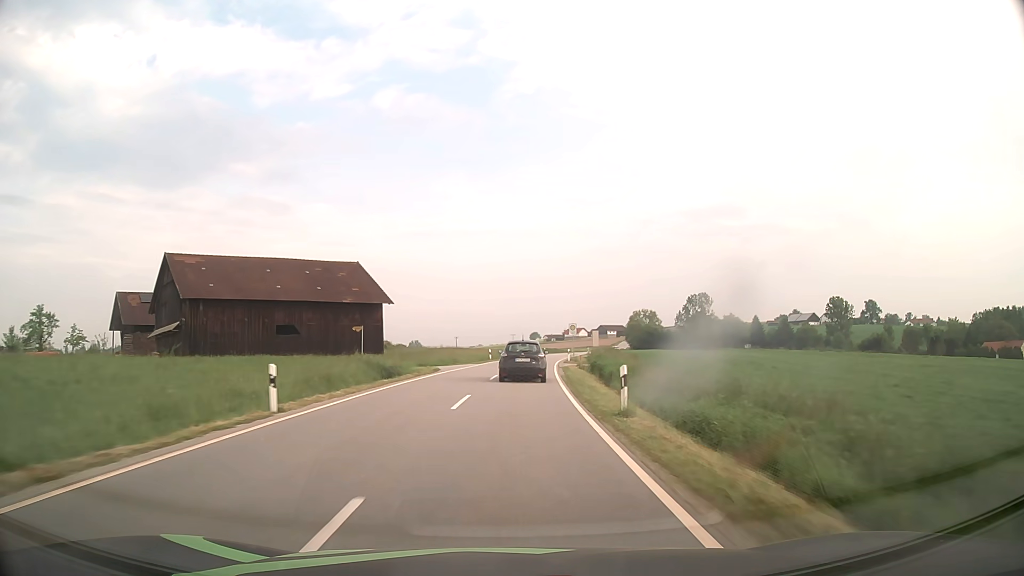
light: Day
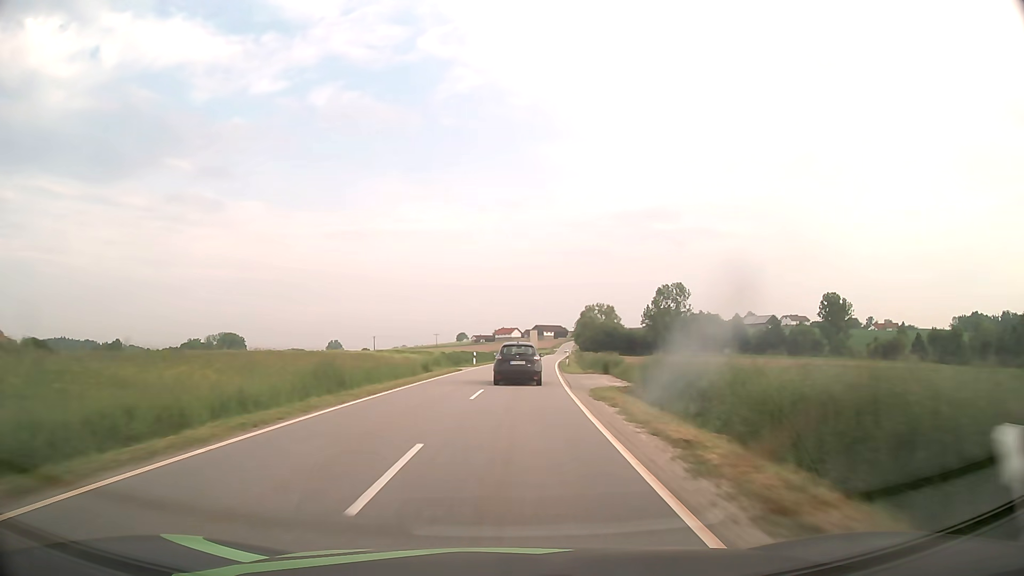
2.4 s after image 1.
(+3.0, +57.3) m; +6°
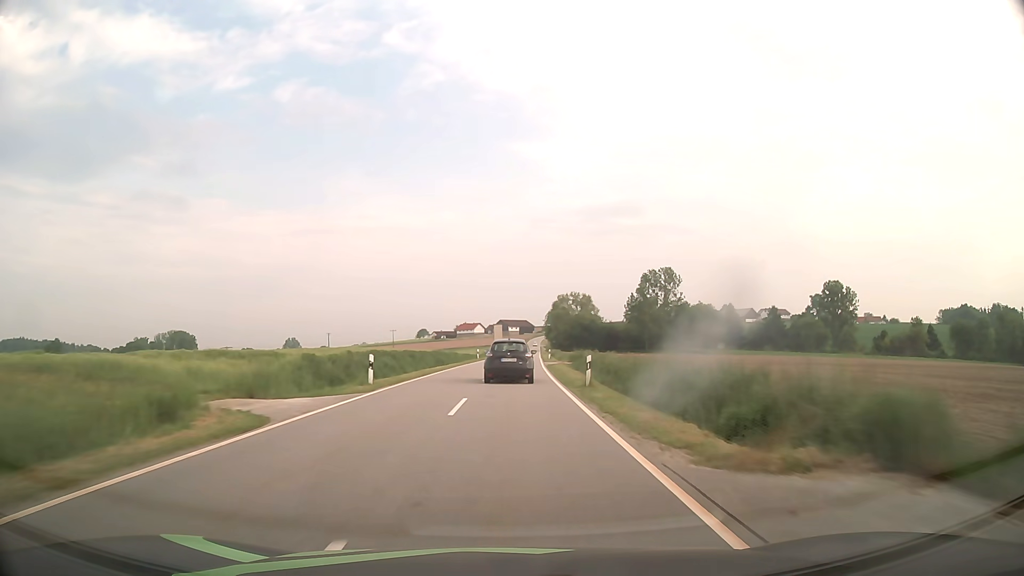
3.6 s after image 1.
(+0.8, +29.1) m; +3°
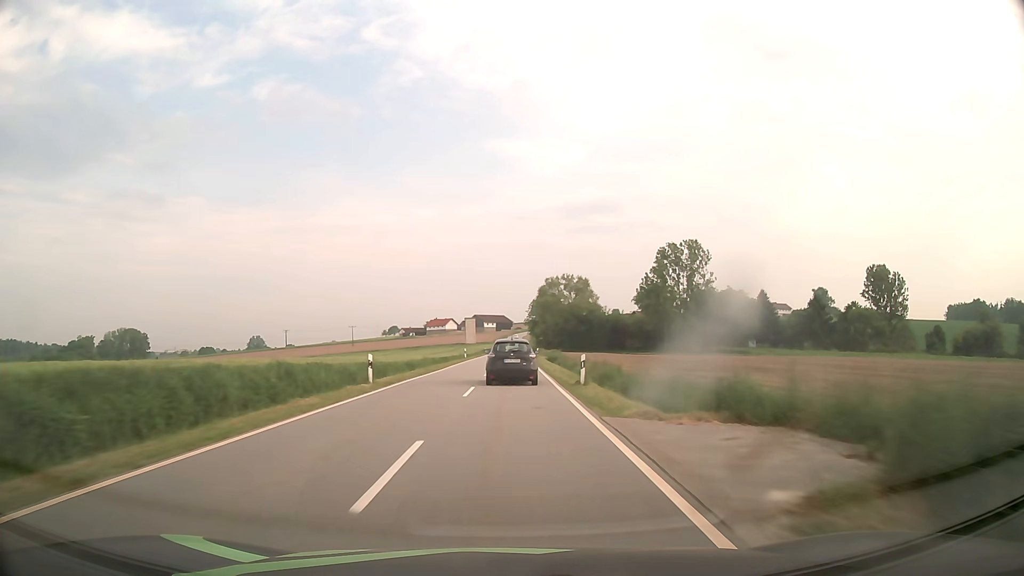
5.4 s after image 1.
(+1.0, +43.9) m; +2°
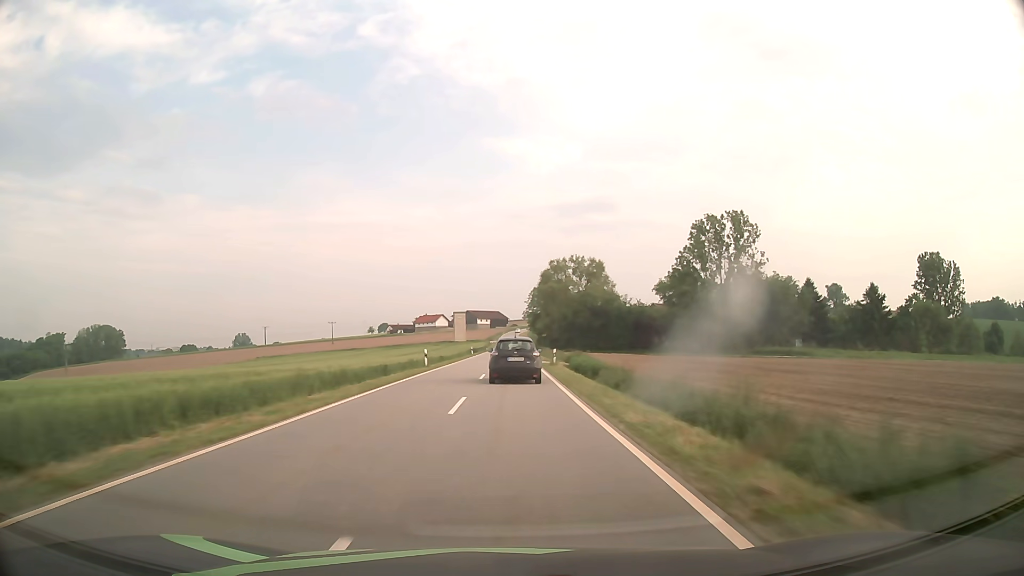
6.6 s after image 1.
(+0.1, +29.1) m; 0°
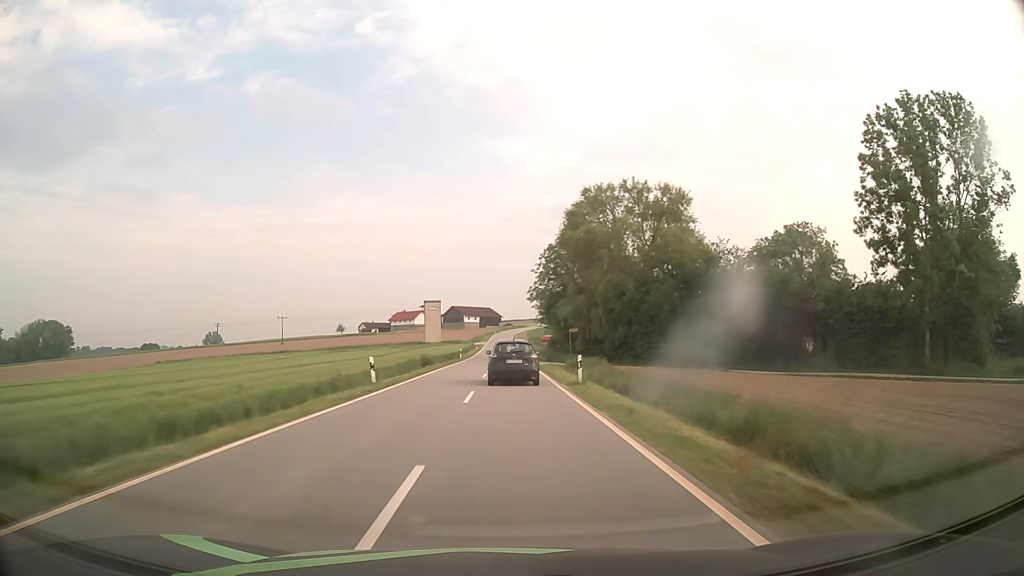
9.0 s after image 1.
(+0.1, +58.1) m; +1°
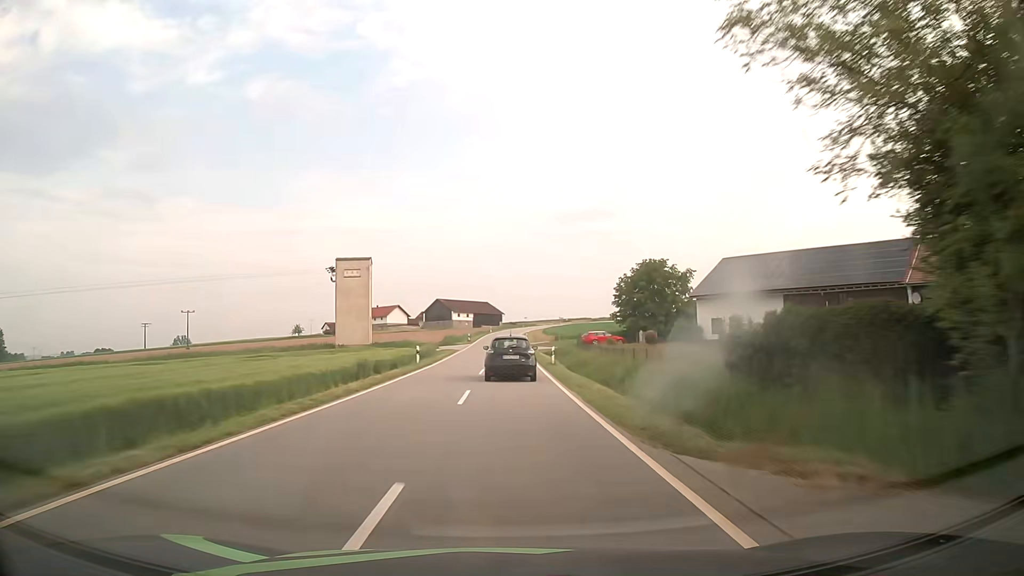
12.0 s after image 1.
(-0.1, +74.3) m; 0°
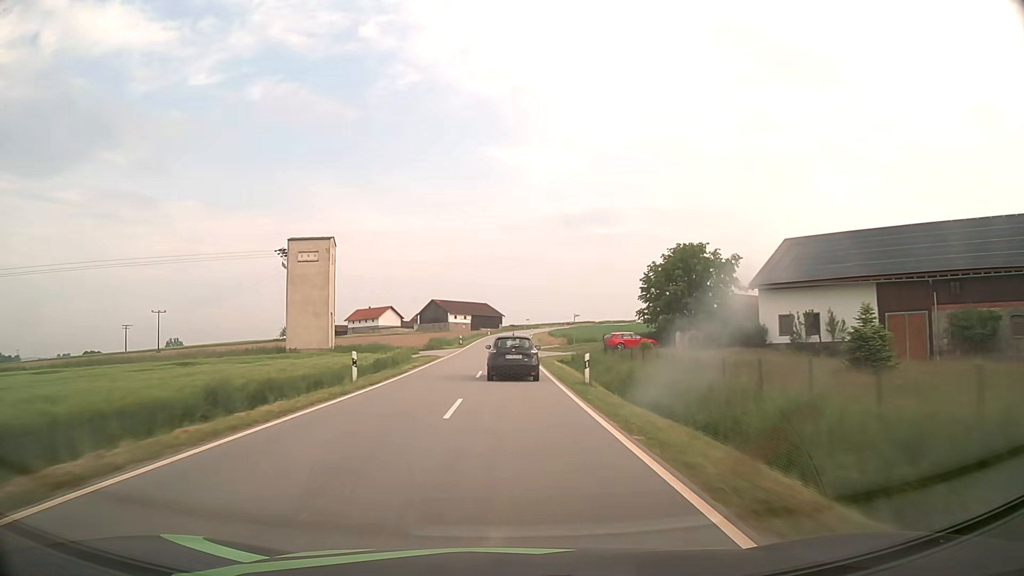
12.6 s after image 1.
(0.0, +15.1) m; 0°
(0, +10) (0, +20) (0, +30) (0, +40) (0, +50) (0, +60) (0, +70) (0, +80) (+1, +90) (+1, +100) m
